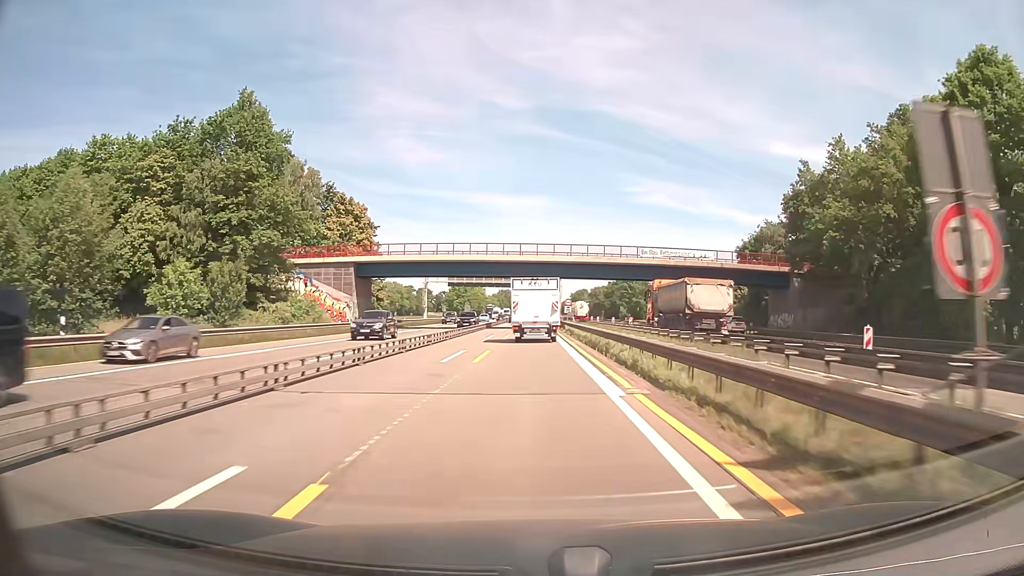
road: motorway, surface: asphalt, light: Day
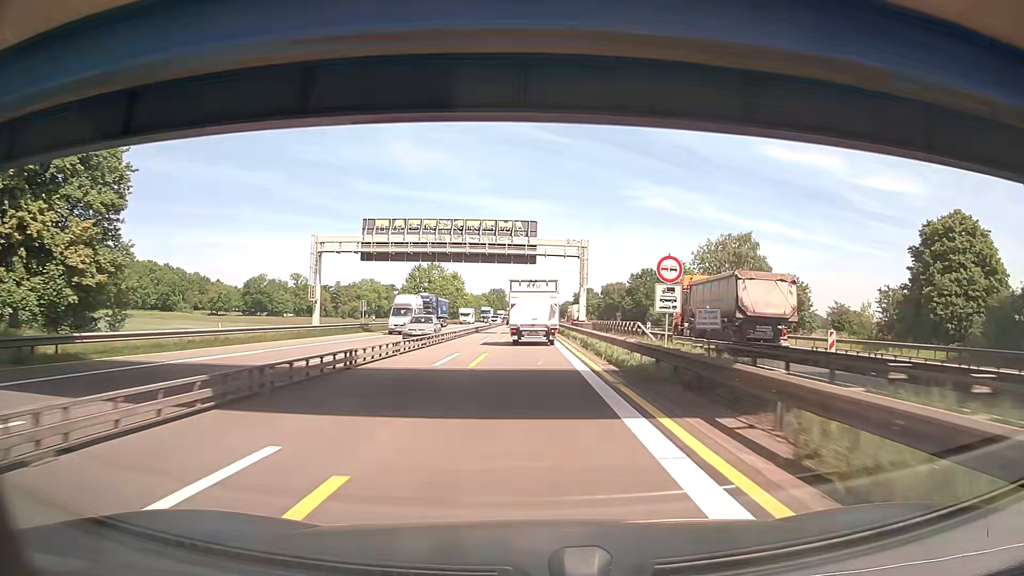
(+0.3, +55.1) m; 0°
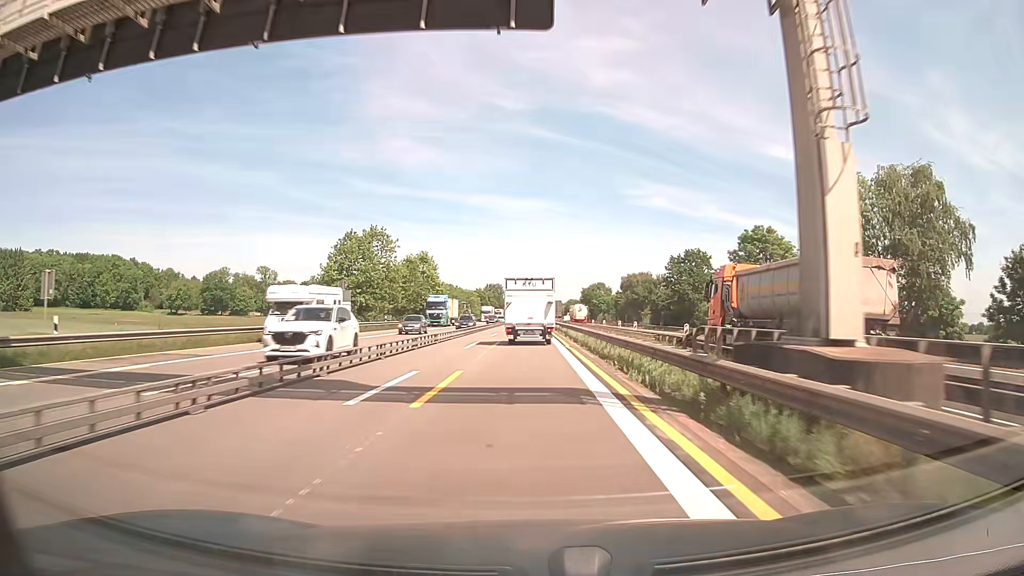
(+0.1, +44.7) m; 0°
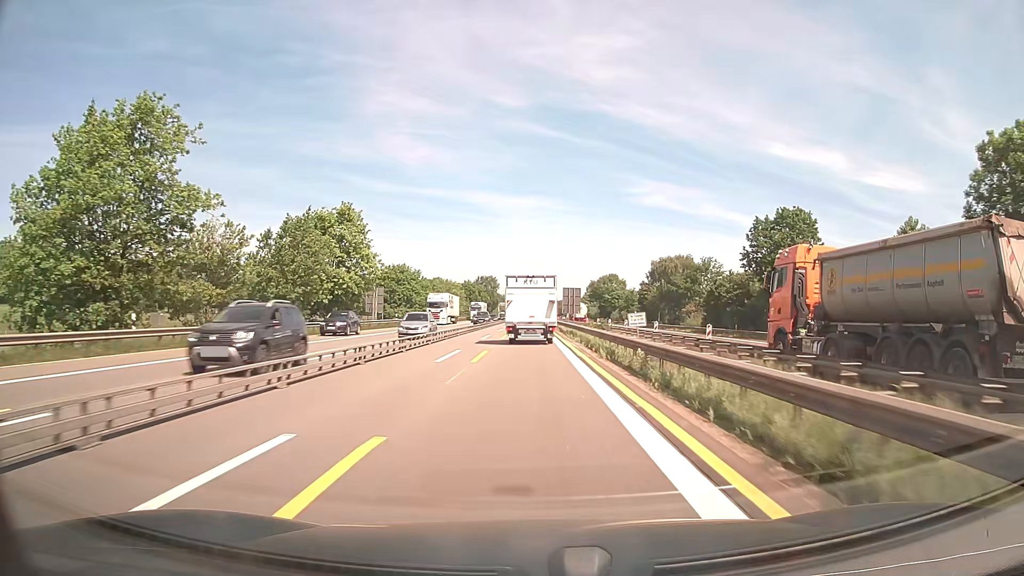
(0.0, +44.9) m; 0°
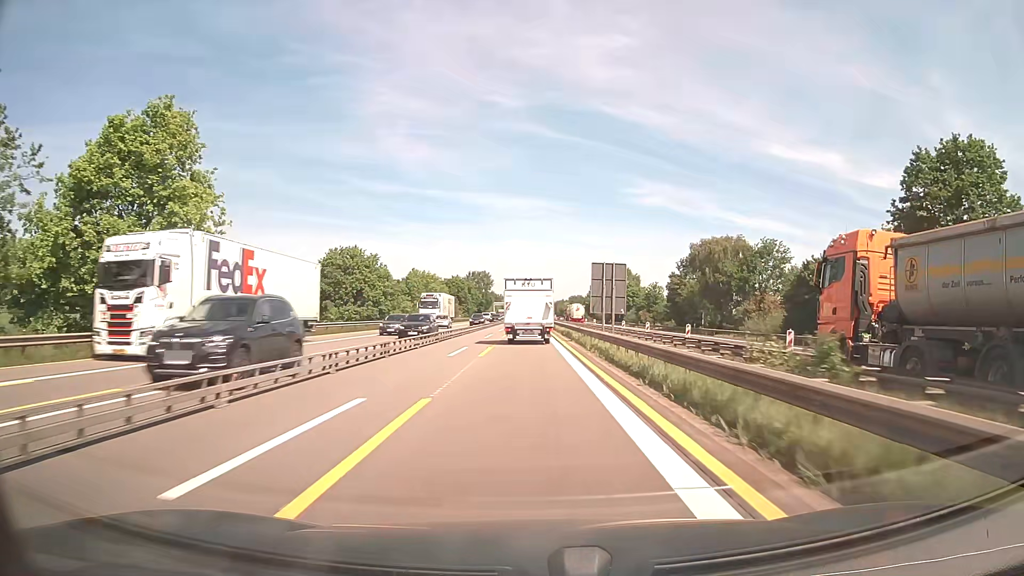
(+0.1, +32.7) m; 0°
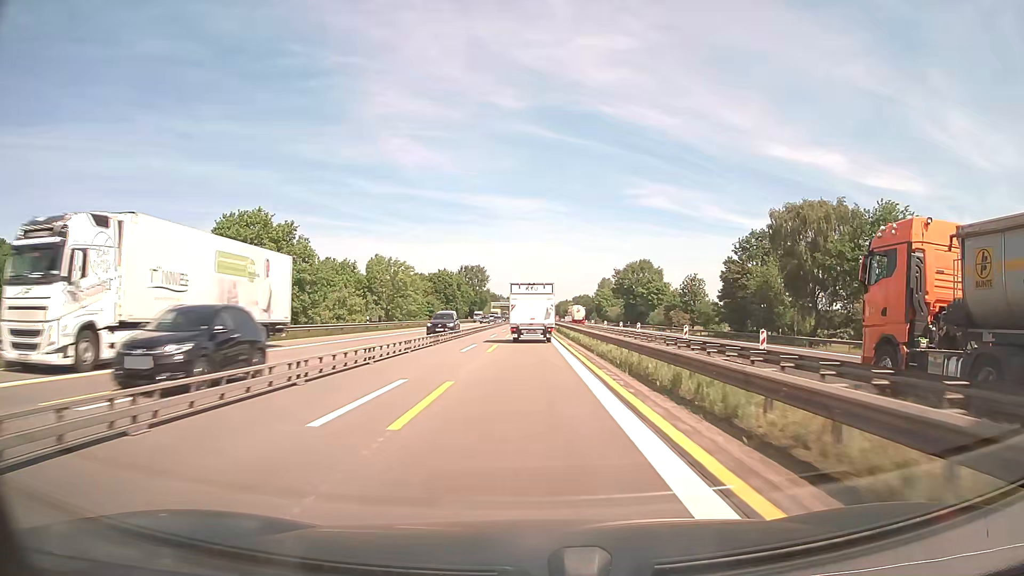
(0.0, +32.6) m; 0°
